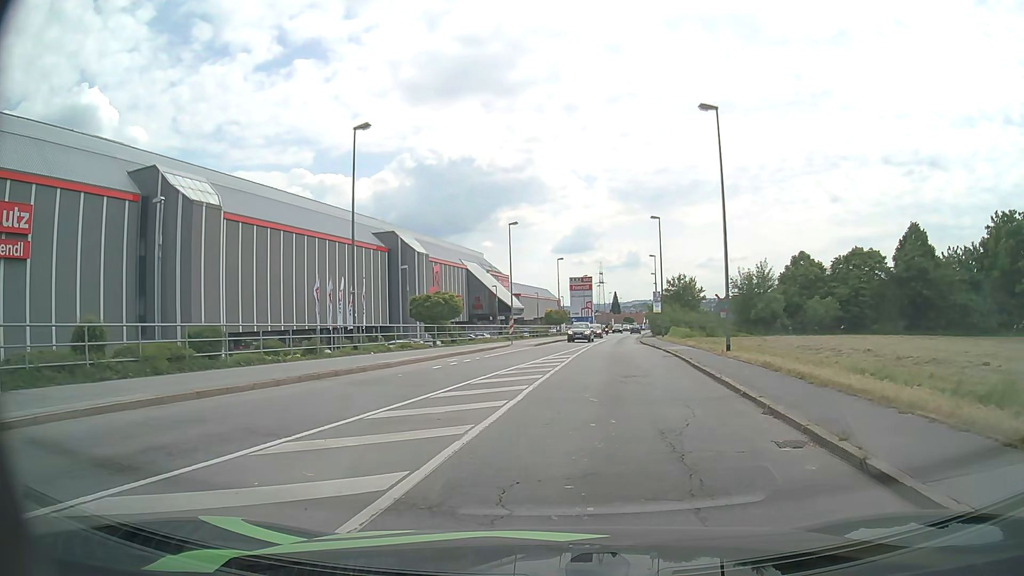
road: tertiary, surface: asphalt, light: Day
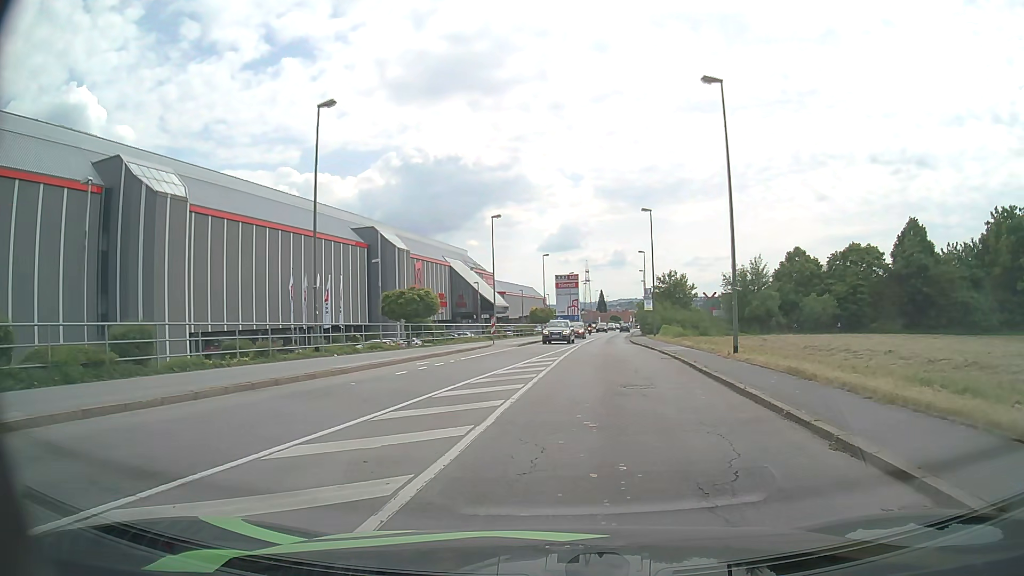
(0.0, +3.2) m; +1°
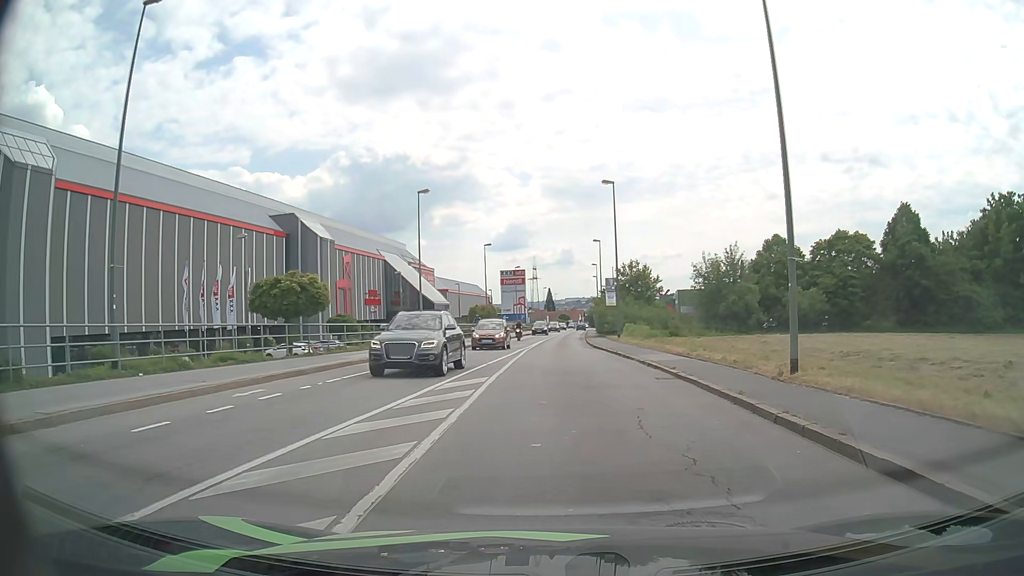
(+0.4, +10.4) m; +4°
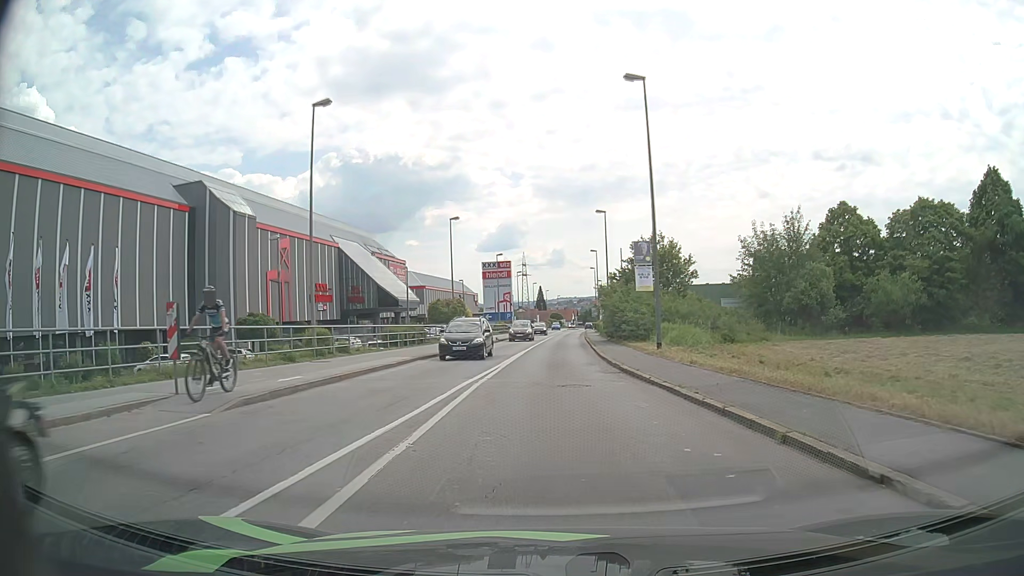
(+0.2, +19.3) m; 0°
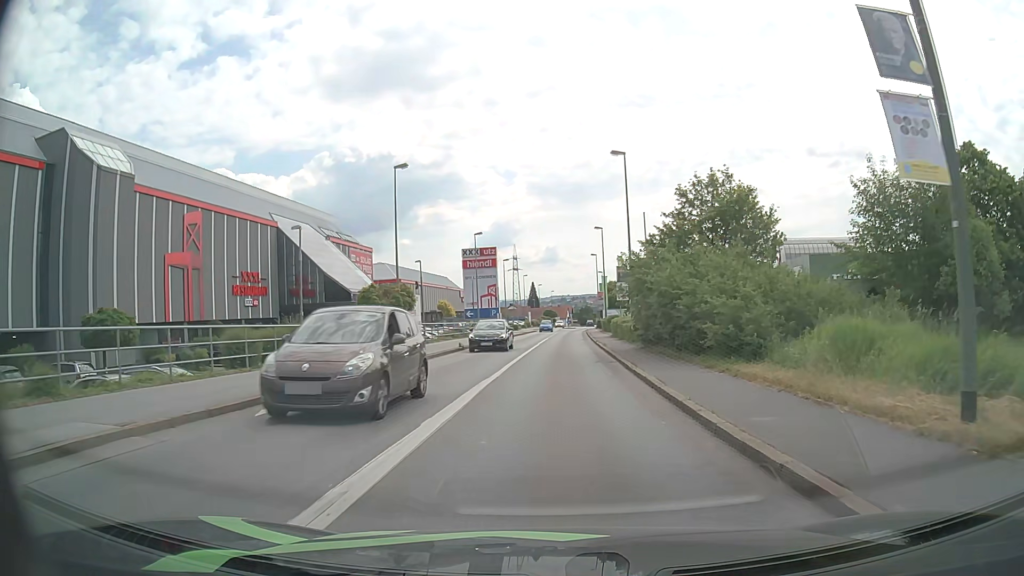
(+0.1, +18.6) m; +1°
